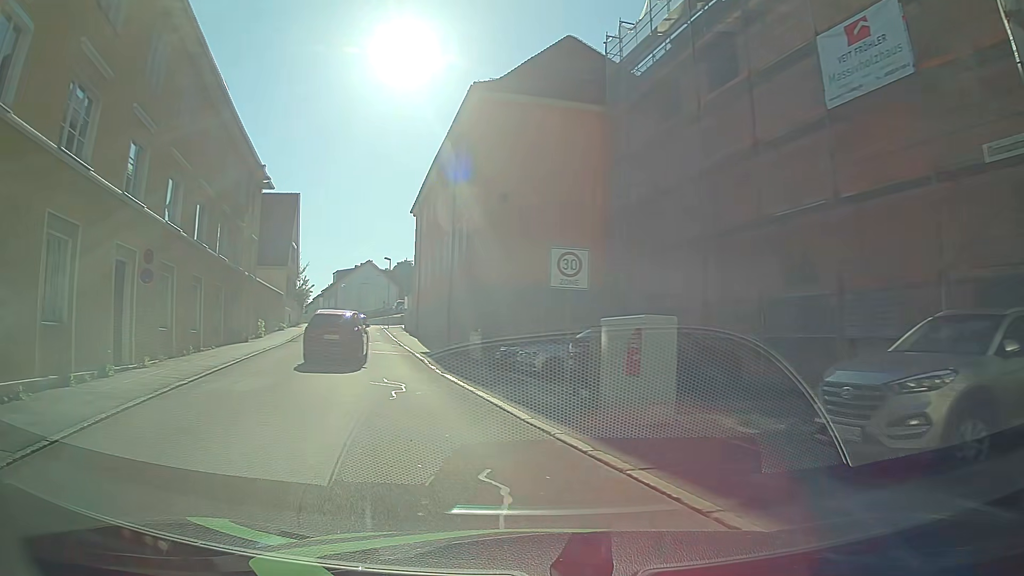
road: residential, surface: asphalt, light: Day
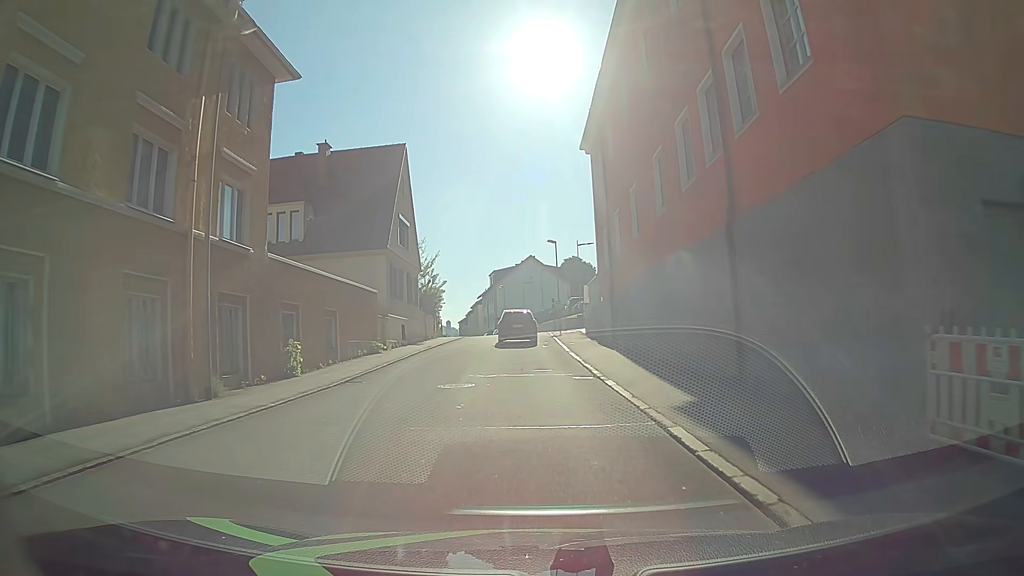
(-4.3, +20.4) m; -14°
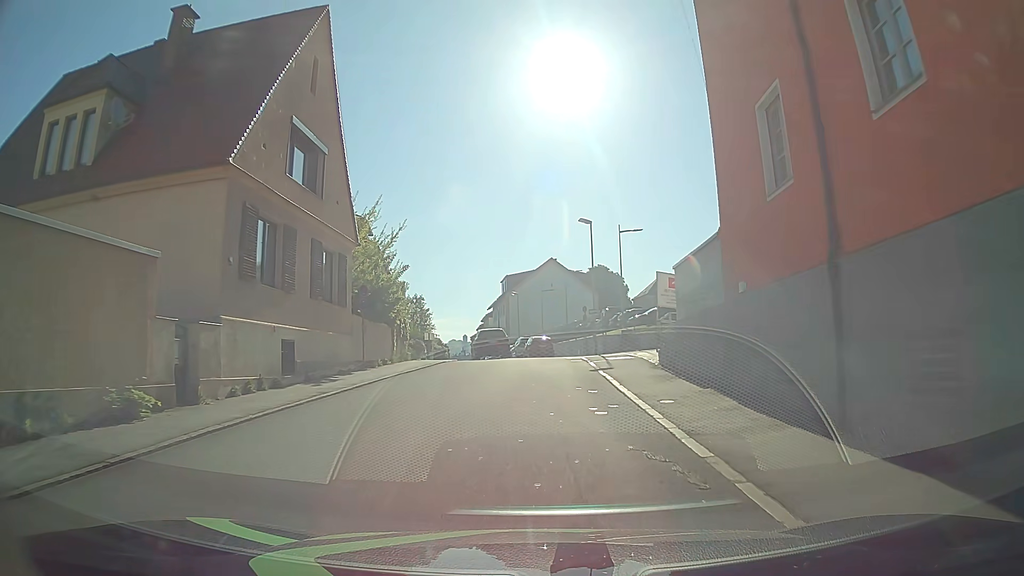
(-0.6, +19.5) m; -3°
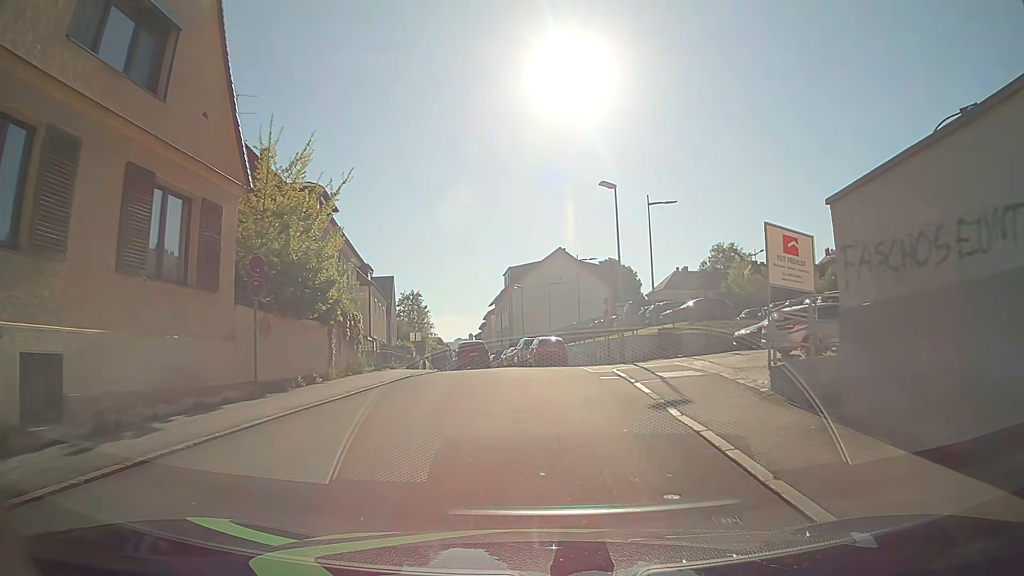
(+0.1, +9.8) m; 0°
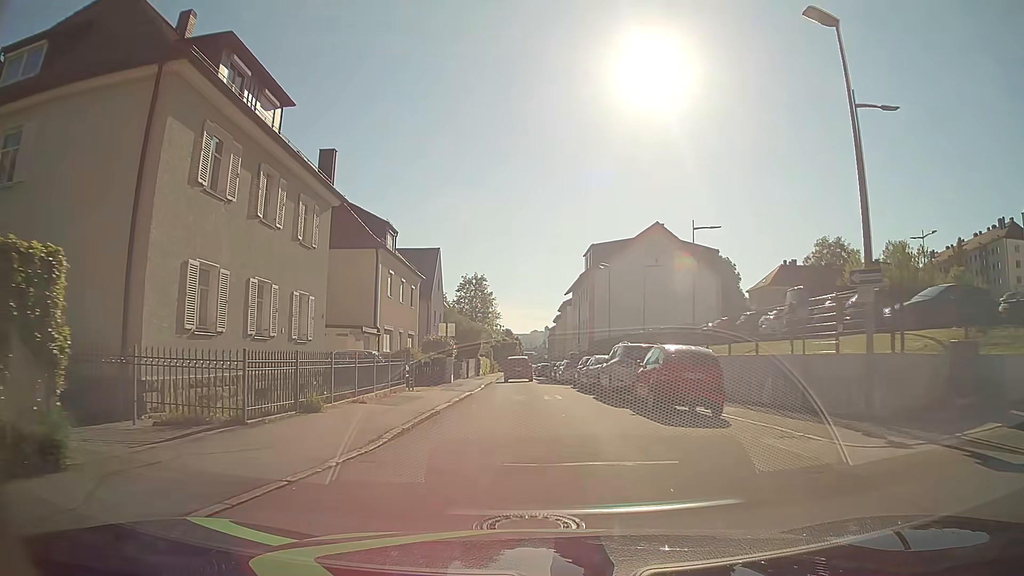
(-0.9, +17.7) m; -7°
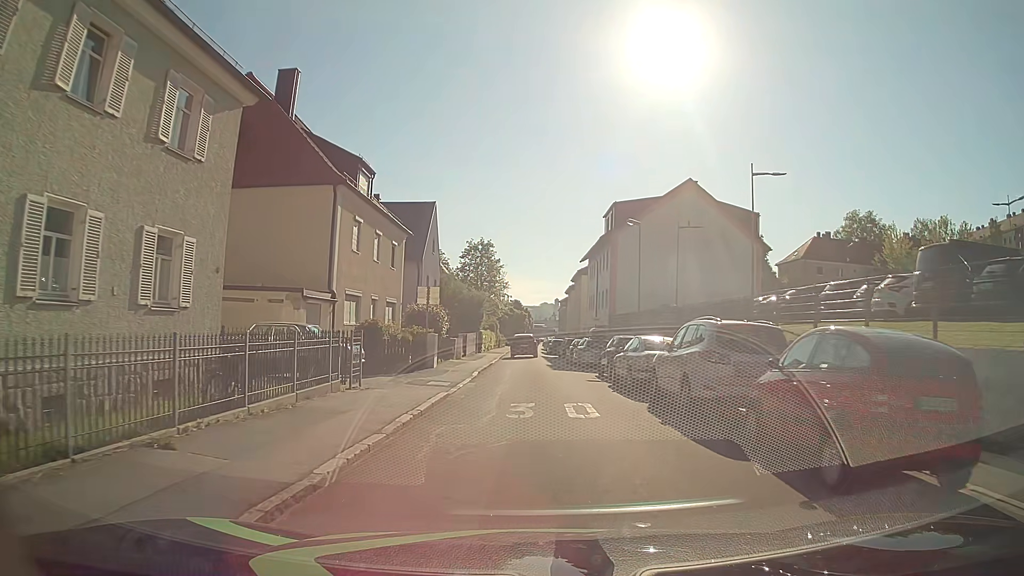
(-0.1, +8.8) m; 0°
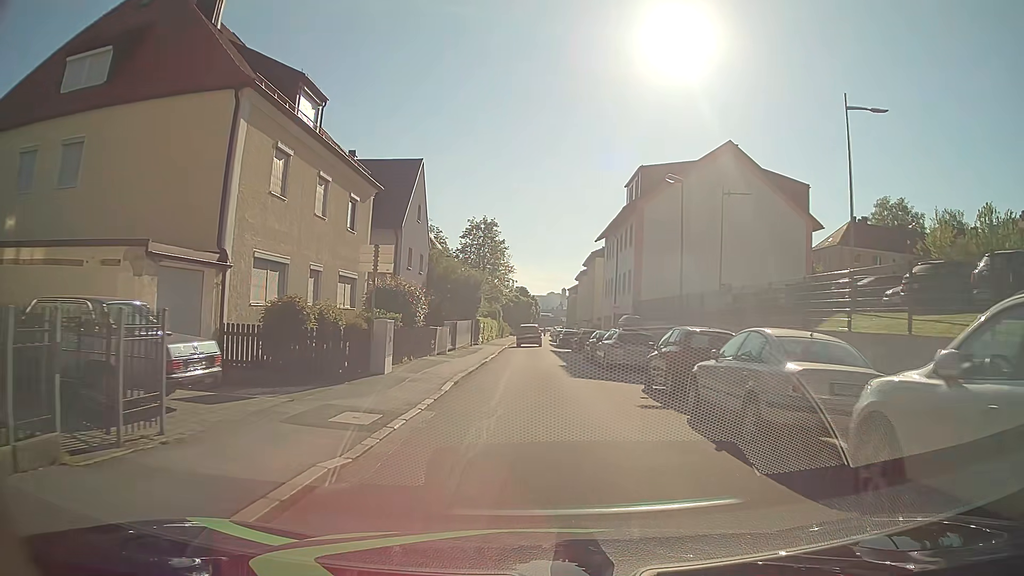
(-0.2, +9.2) m; 0°
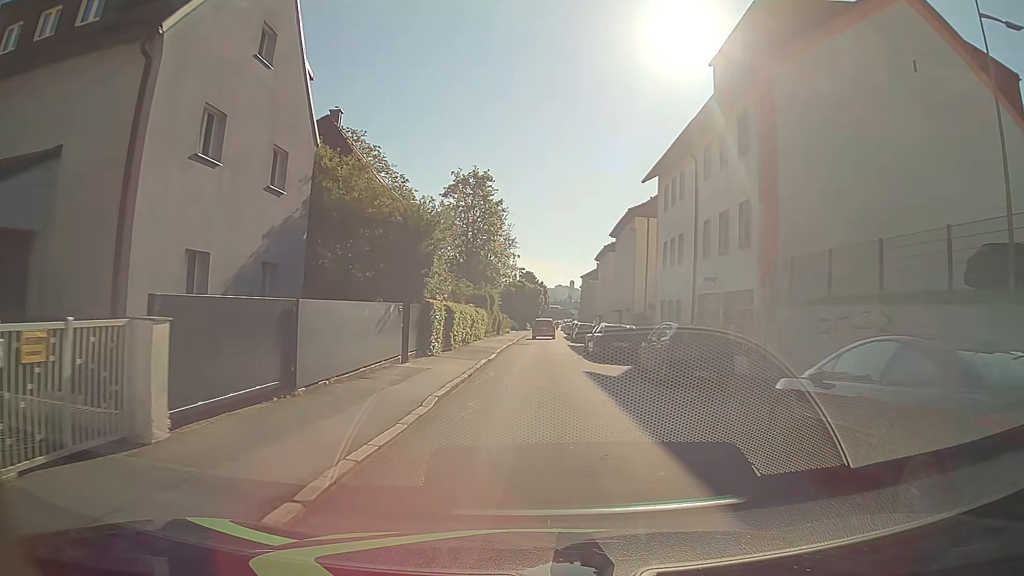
(-0.5, +24.0) m; -2°
(0, +10) (0, +20) (0, +30) (0, +40) (+1, +50) (+1, +60) (+1, +70) (+1, +80) (+2, +90) (+2, +100) m
